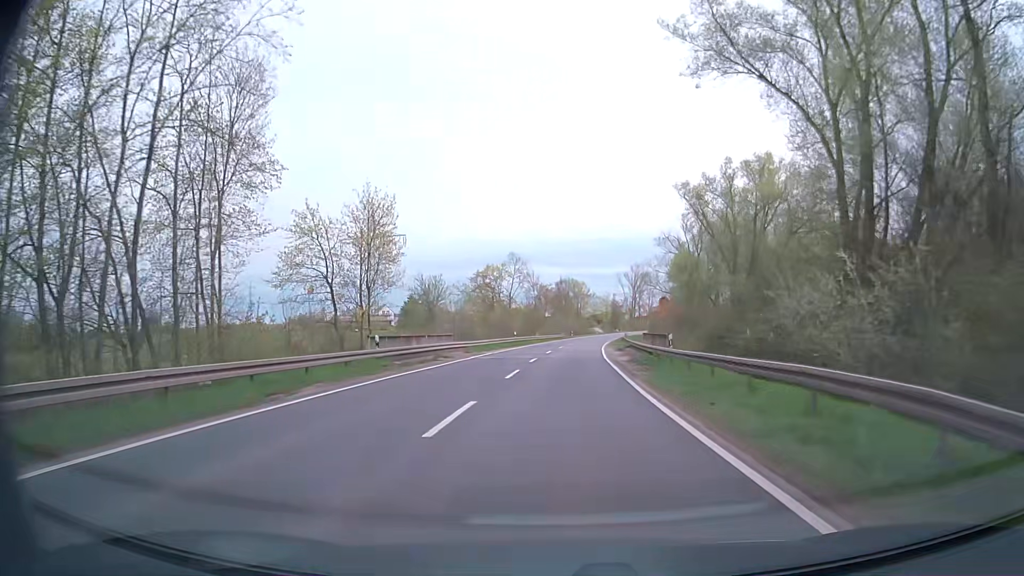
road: secondary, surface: asphalt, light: Day
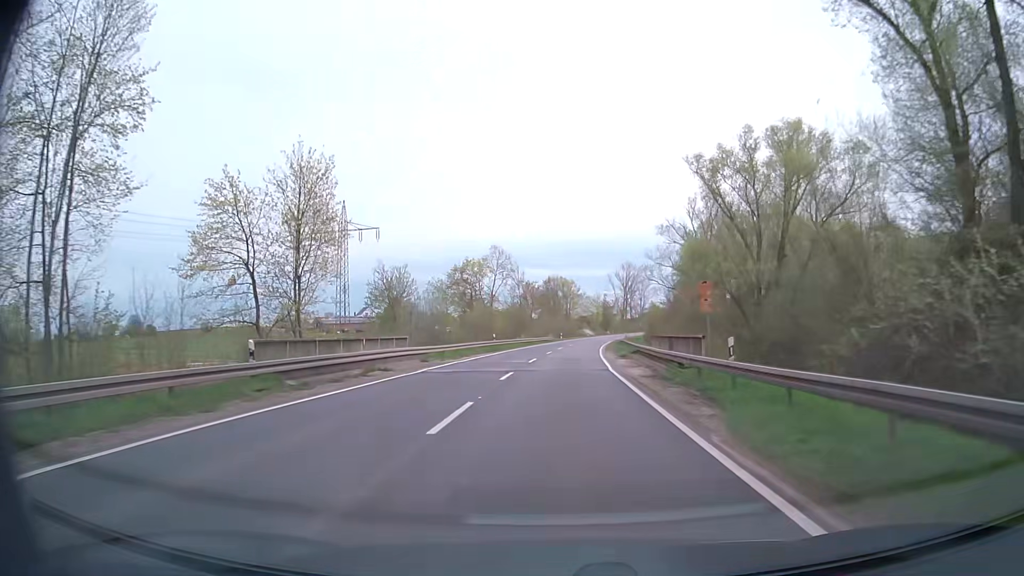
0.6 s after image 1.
(+0.1, +10.7) m; +1°
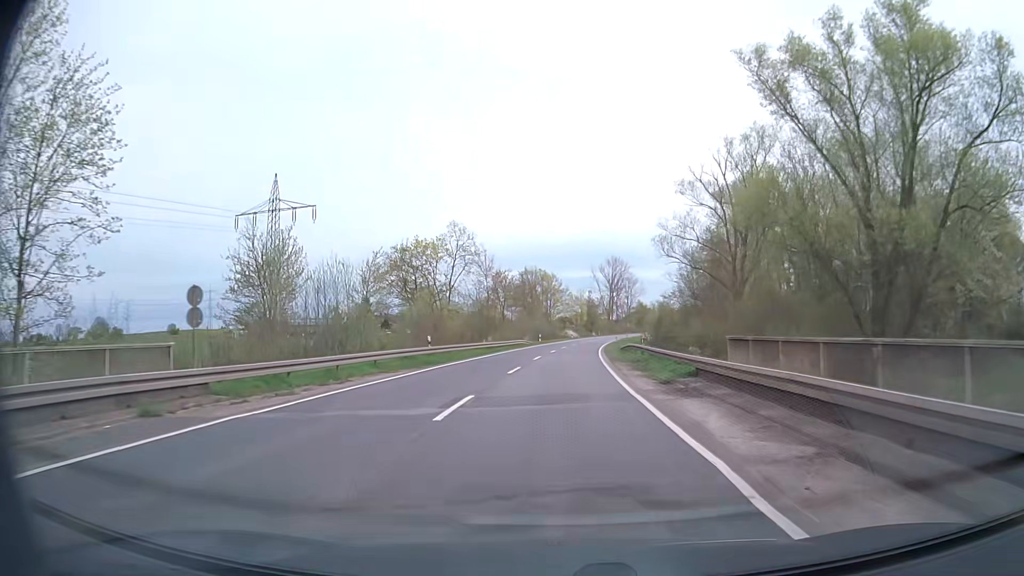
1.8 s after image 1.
(+0.5, +21.4) m; +2°
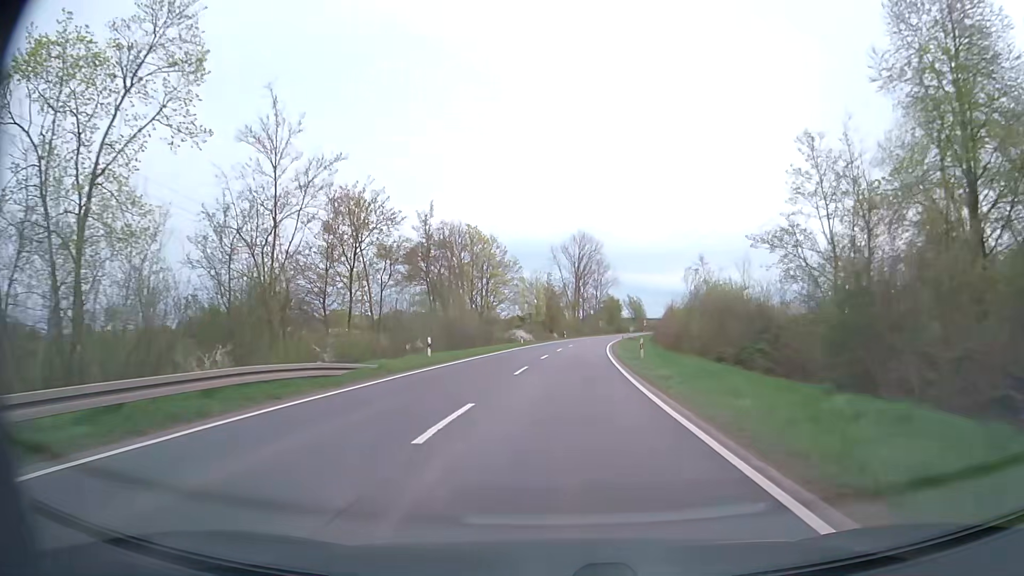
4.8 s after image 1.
(+1.8, +53.6) m; +4°
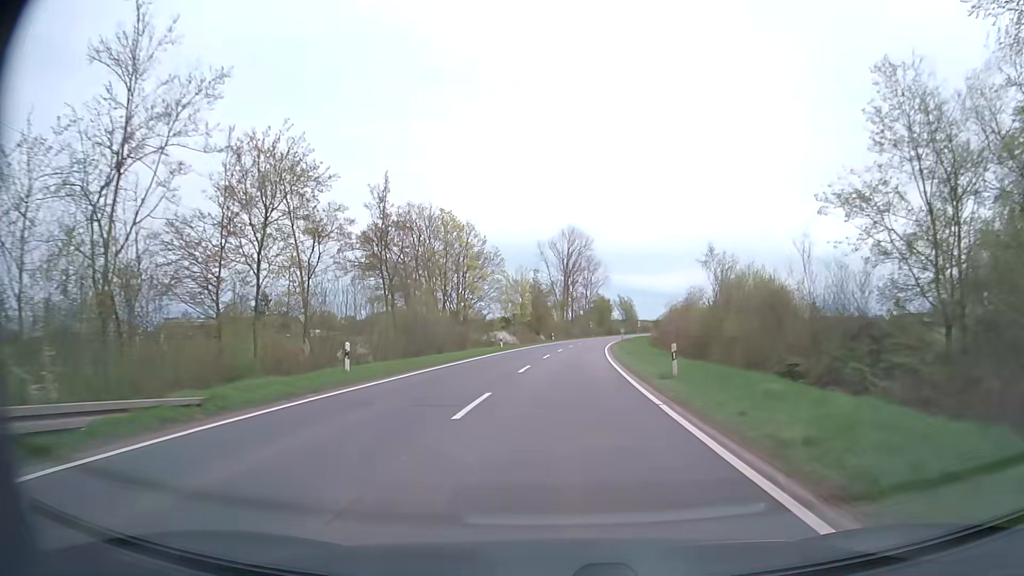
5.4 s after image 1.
(+0.1, +10.7) m; +1°
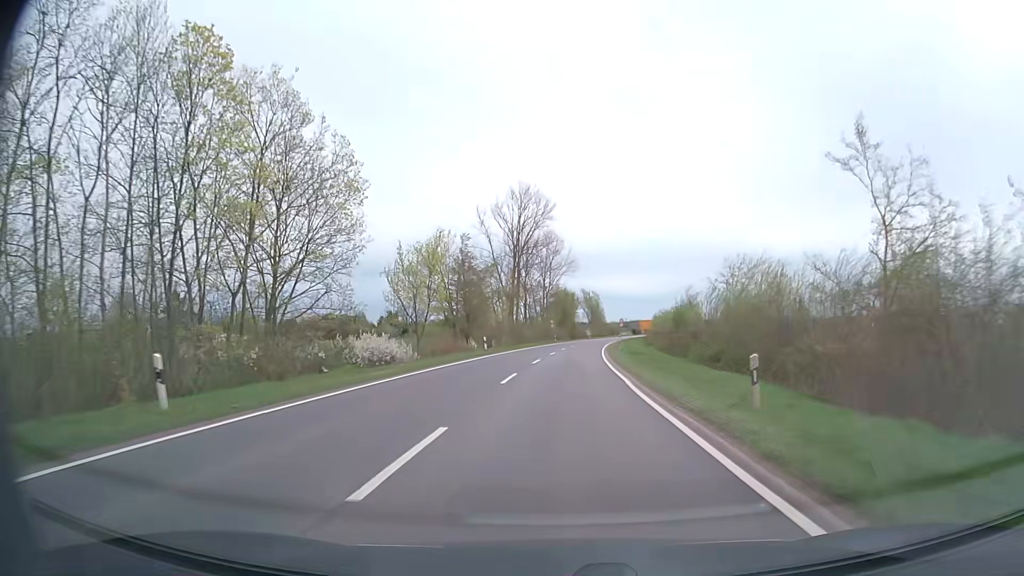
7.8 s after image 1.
(+1.5, +42.9) m; +4°
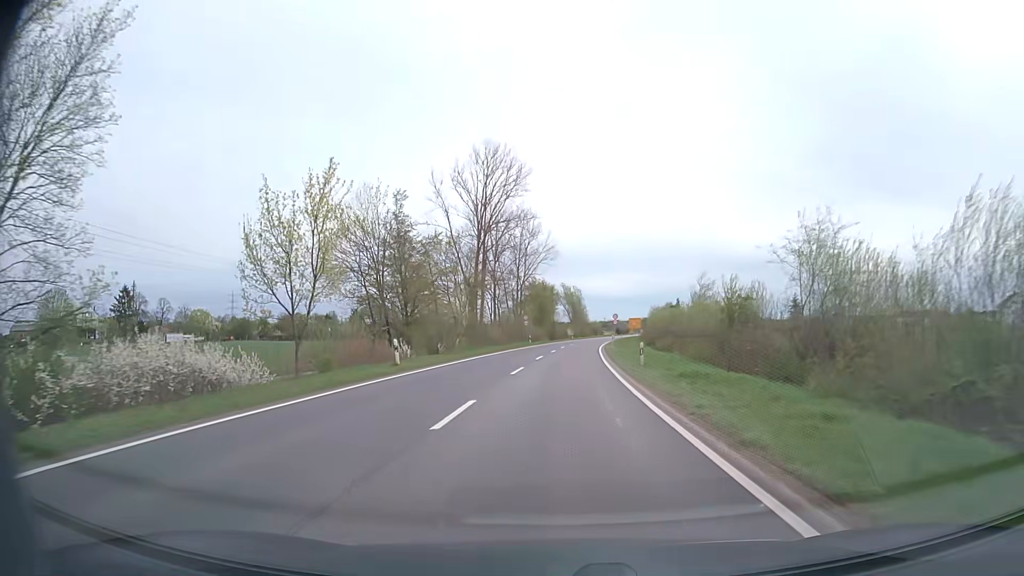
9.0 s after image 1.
(+0.4, +21.4) m; +2°
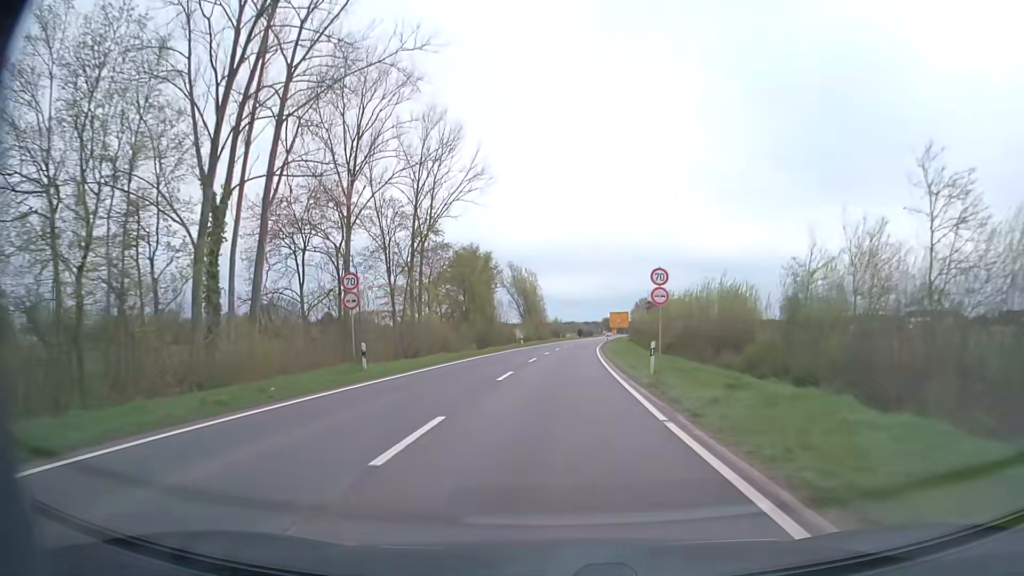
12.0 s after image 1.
(+1.7, +53.6) m; +4°
(0, +10) (0, +20) (0, +30) (+1, +40) (+1, +50) (+2, +60) (+3, +70) (+3, +80) (+4, +90) (+5, +100) m
